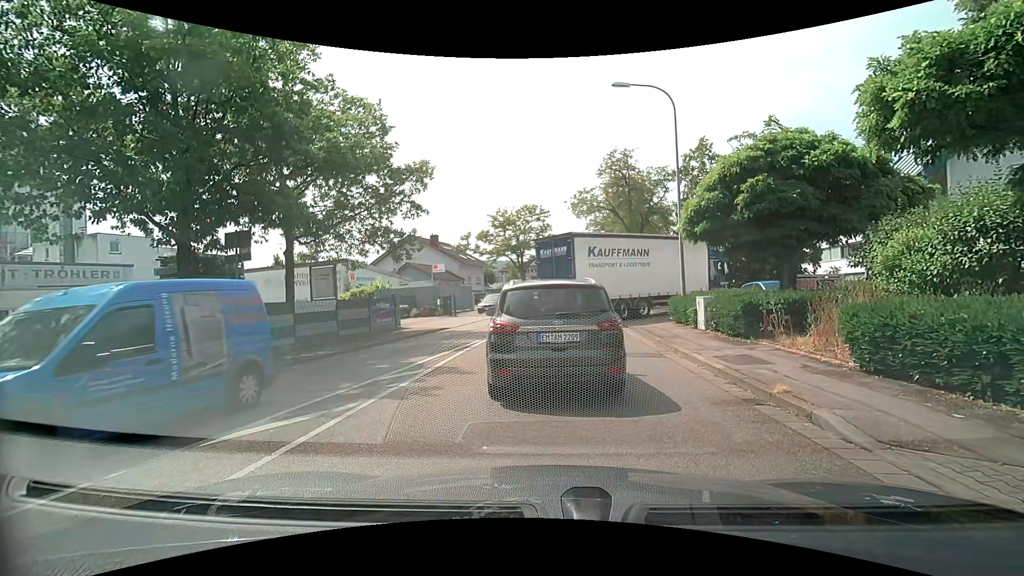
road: unclassified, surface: asphalt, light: Day
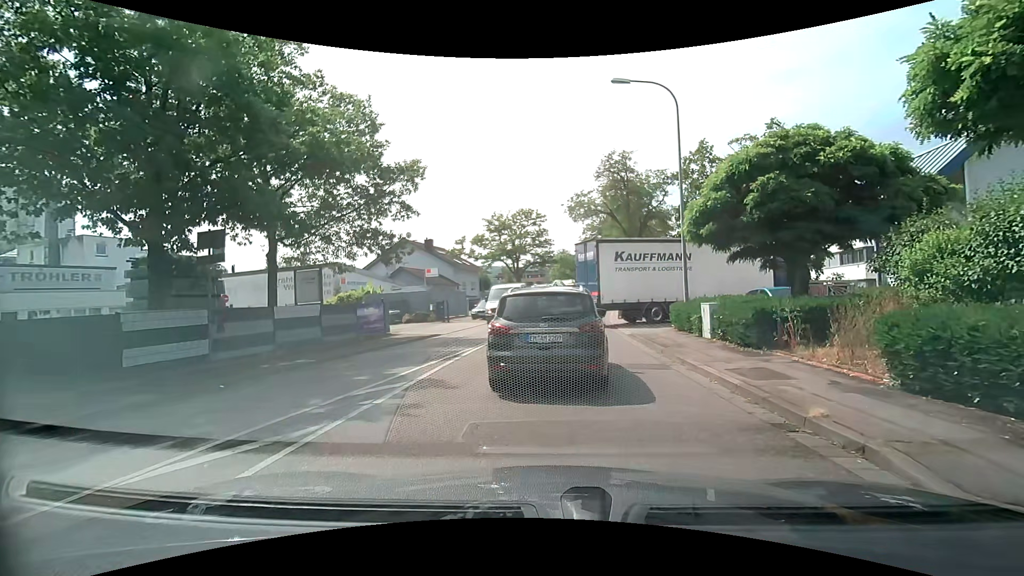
(0.0, +1.1) m; +1°
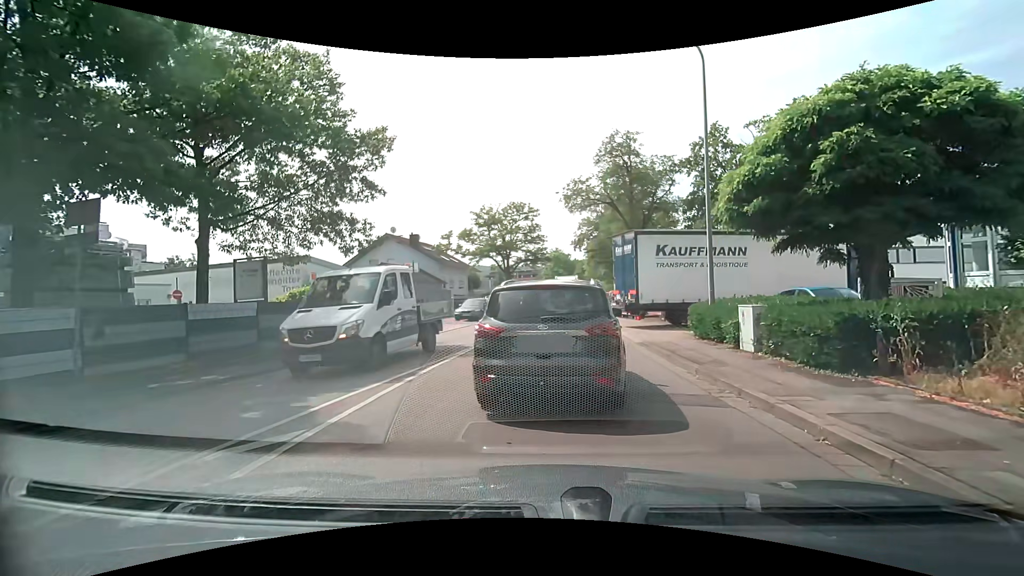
(0.0, +3.5) m; -1°
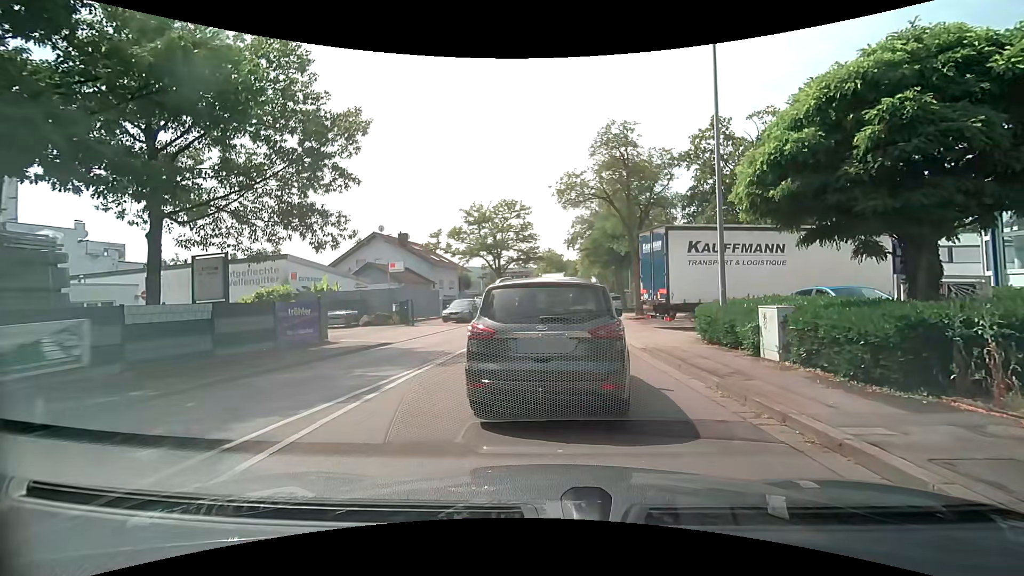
(0.0, +1.5) m; -1°
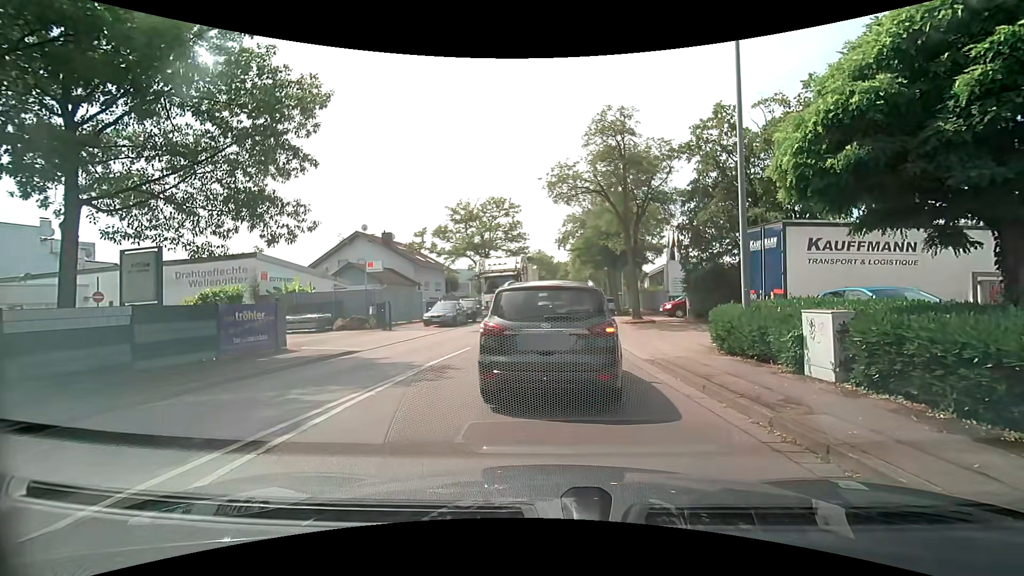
(0.0, +2.2) m; 0°
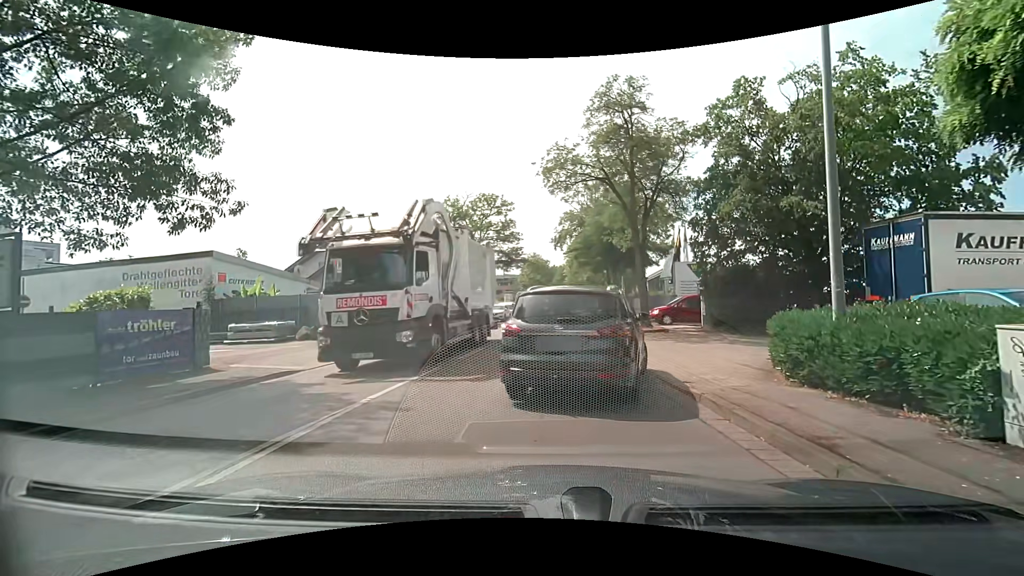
(+0.3, +3.7) m; +3°
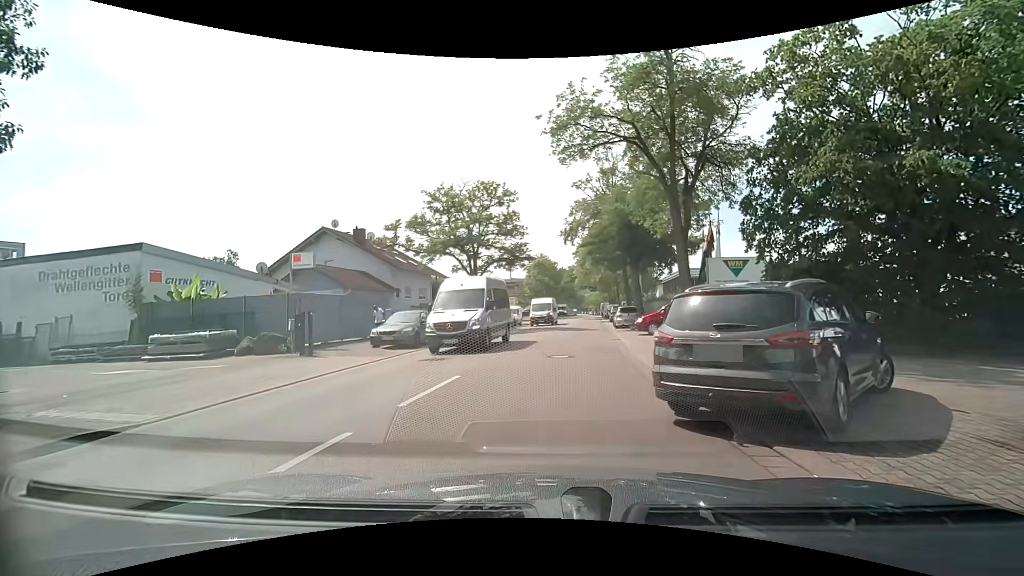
(+0.1, +5.5) m; +2°
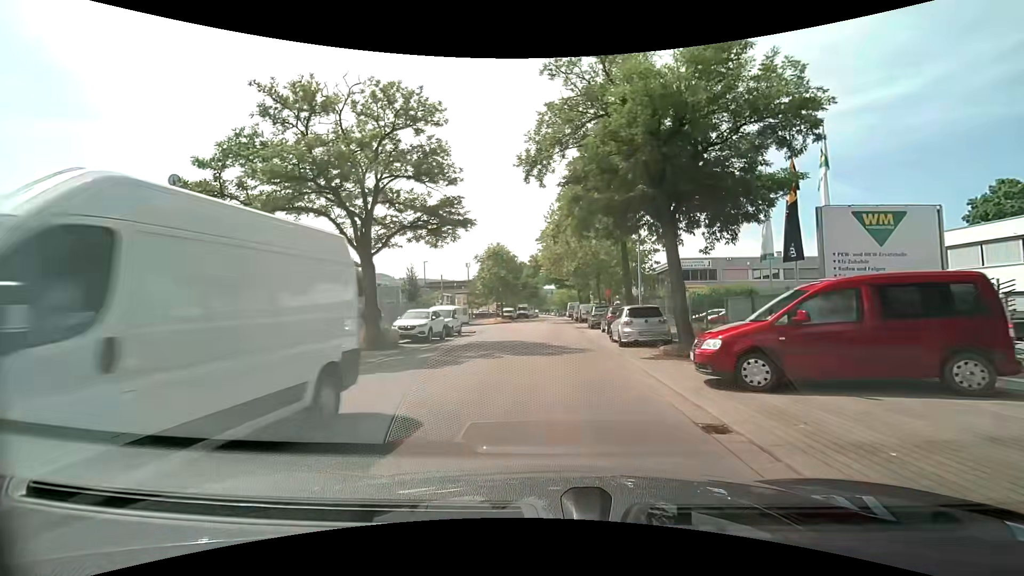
(+0.3, +16.5) m; +3°
